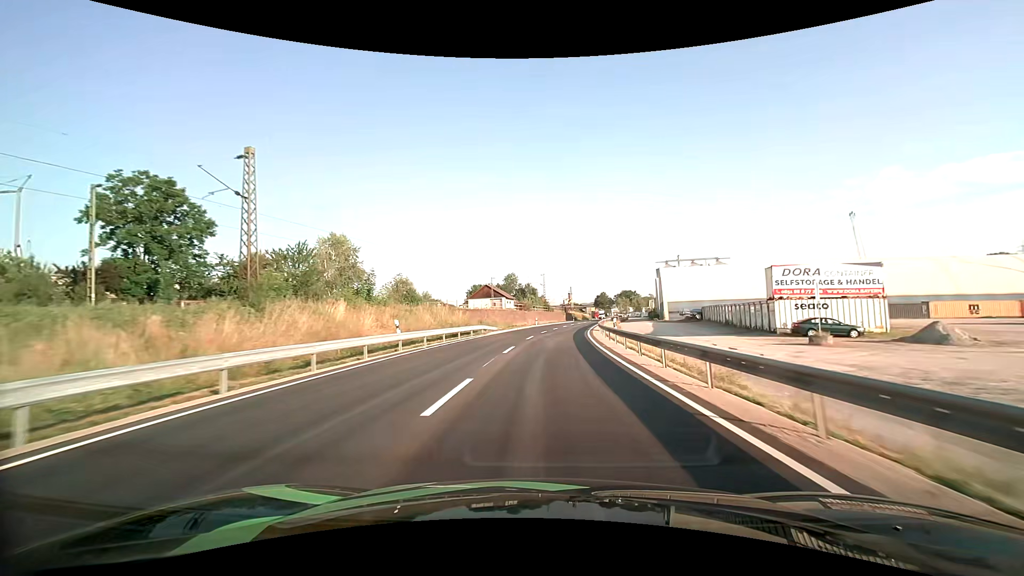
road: primary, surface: asphalt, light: Day
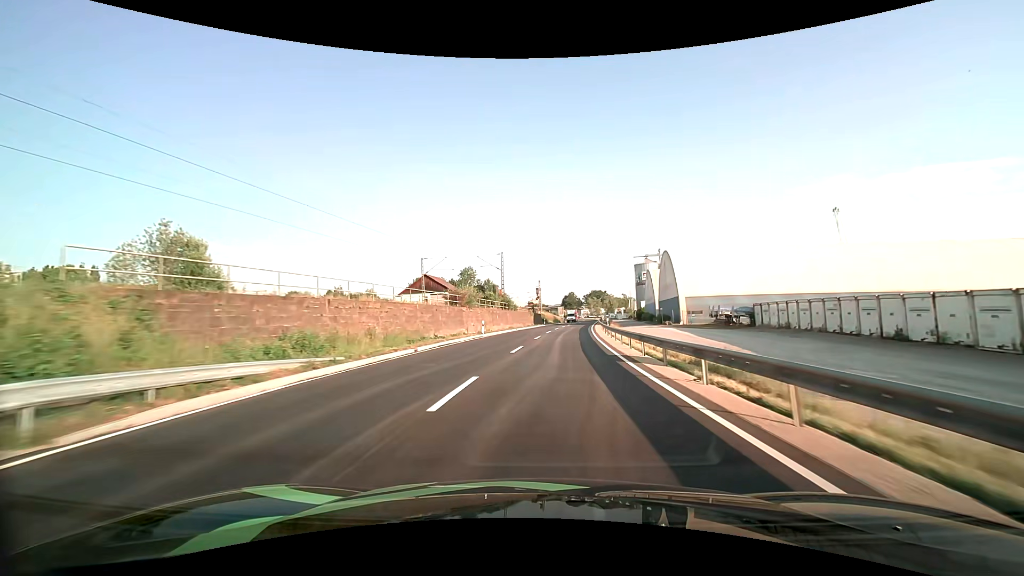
(+1.3, +35.7) m; +4°
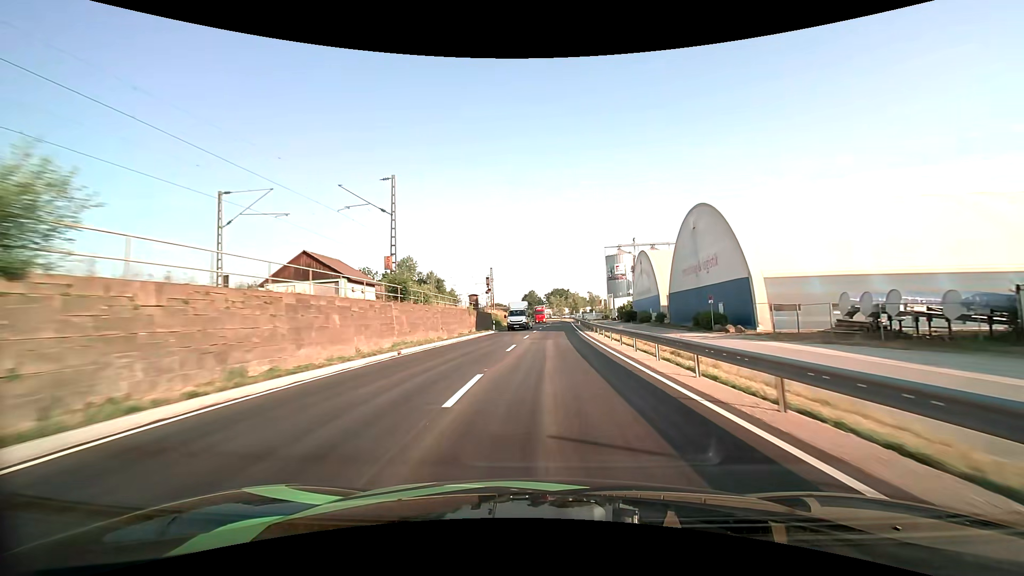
(+1.4, +35.8) m; +5°
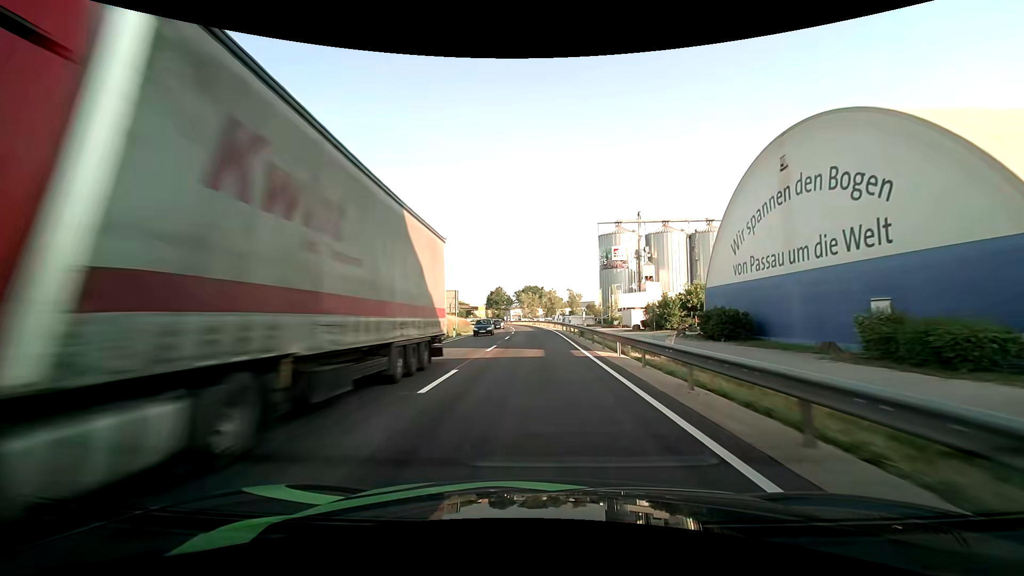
(+2.3, +58.4) m; +3°
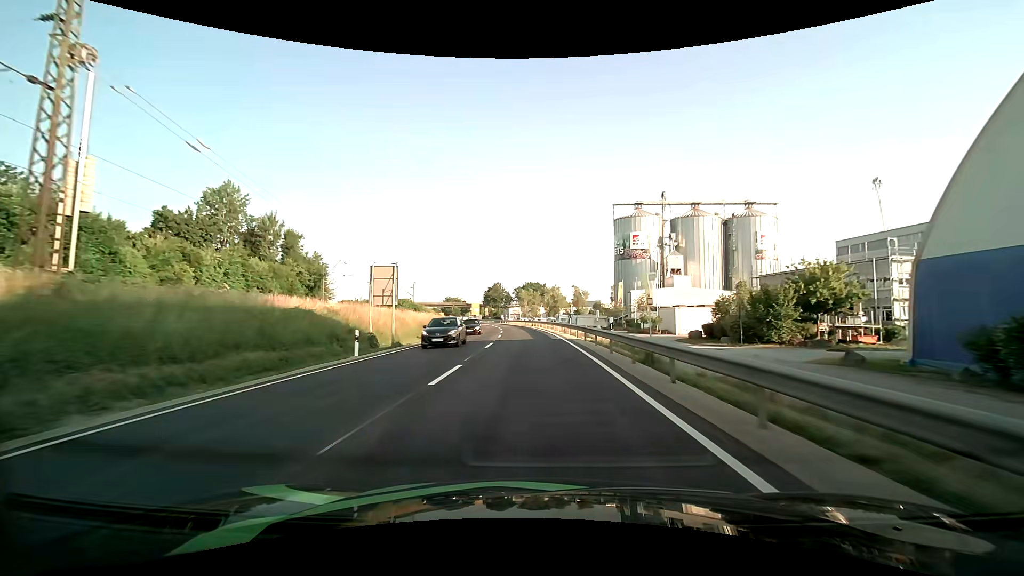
(0.0, +23.2) m; 0°
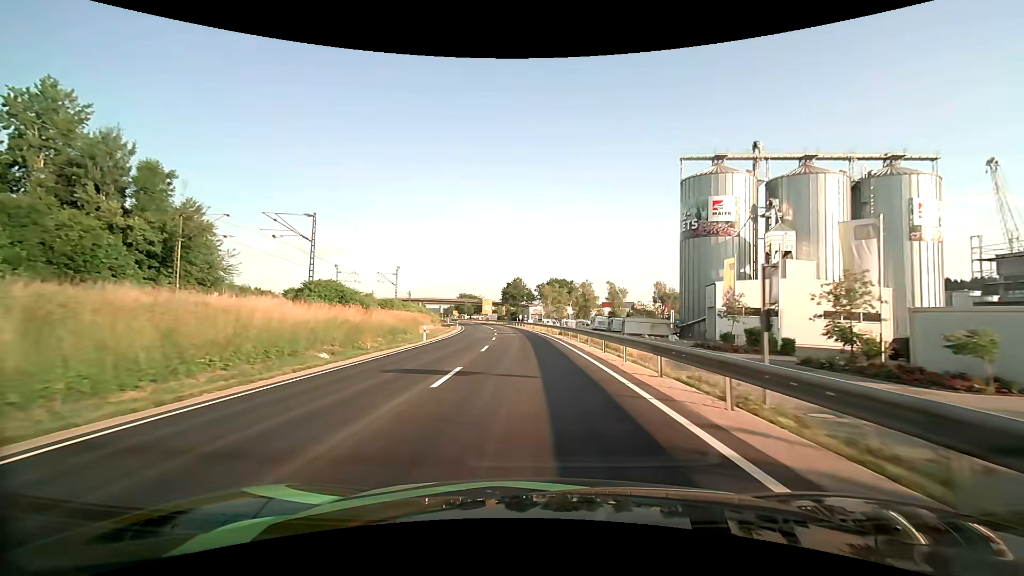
(-0.7, +34.8) m; -3°
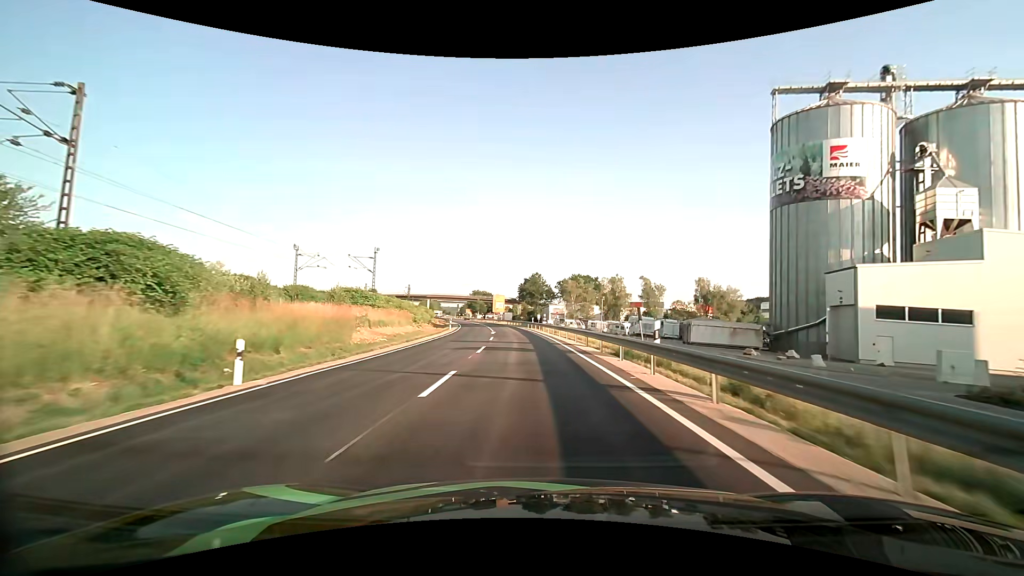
(-0.5, +23.5) m; -2°
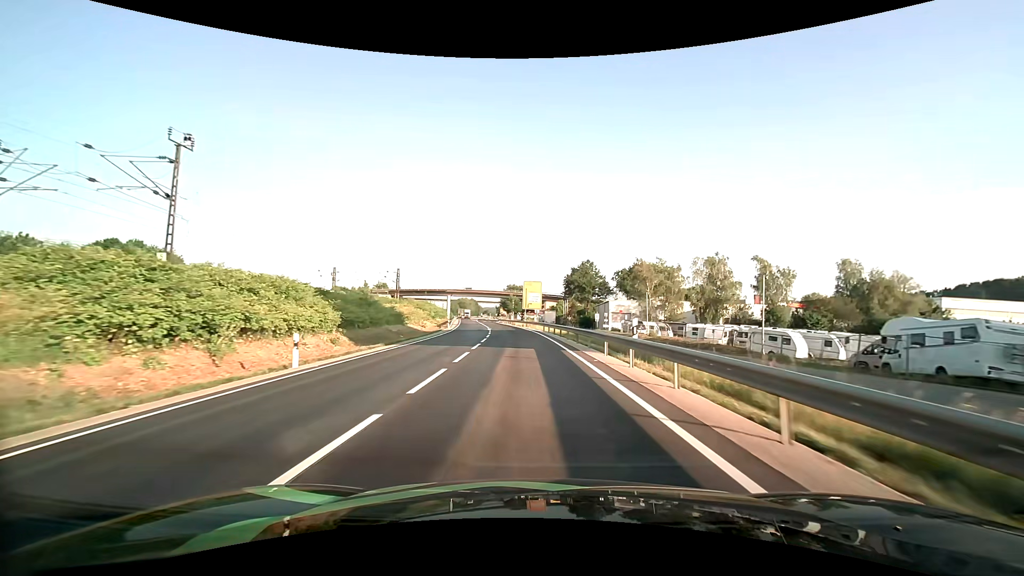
(-1.9, +46.5) m; -5°
(0, +10) (0, +20) (-1, +30) (-2, +40) (-3, +50) (-4, +60) (-5, +70) (-7, +80) (-8, +90) (-9, +99) m
